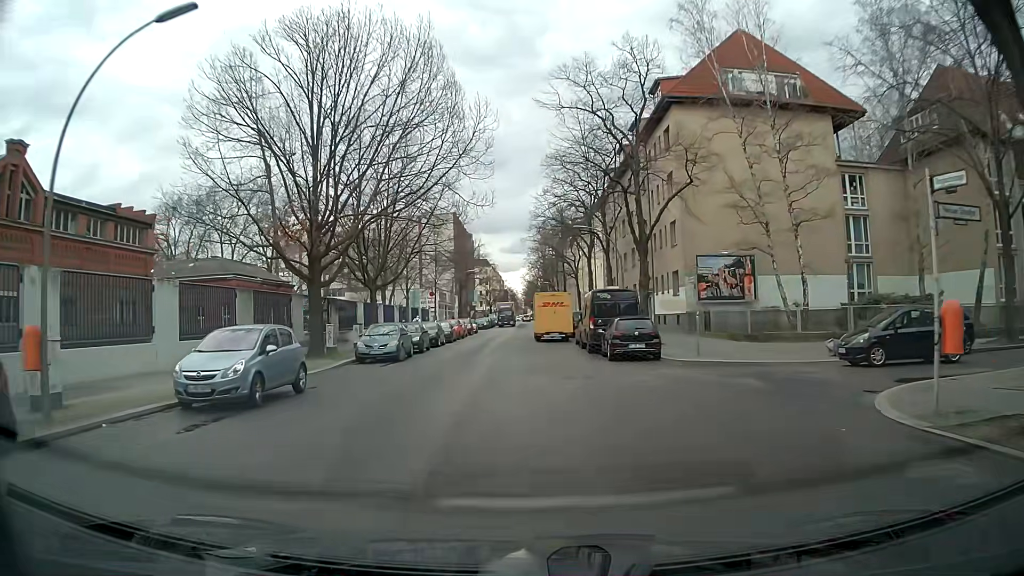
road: residential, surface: asphalt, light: Day
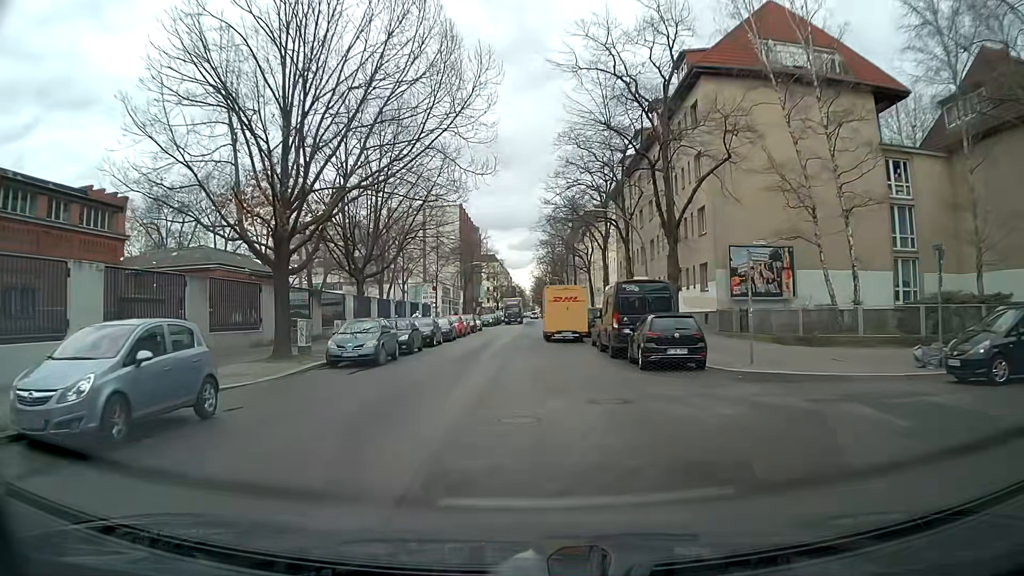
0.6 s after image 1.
(0.0, +4.8) m; 0°
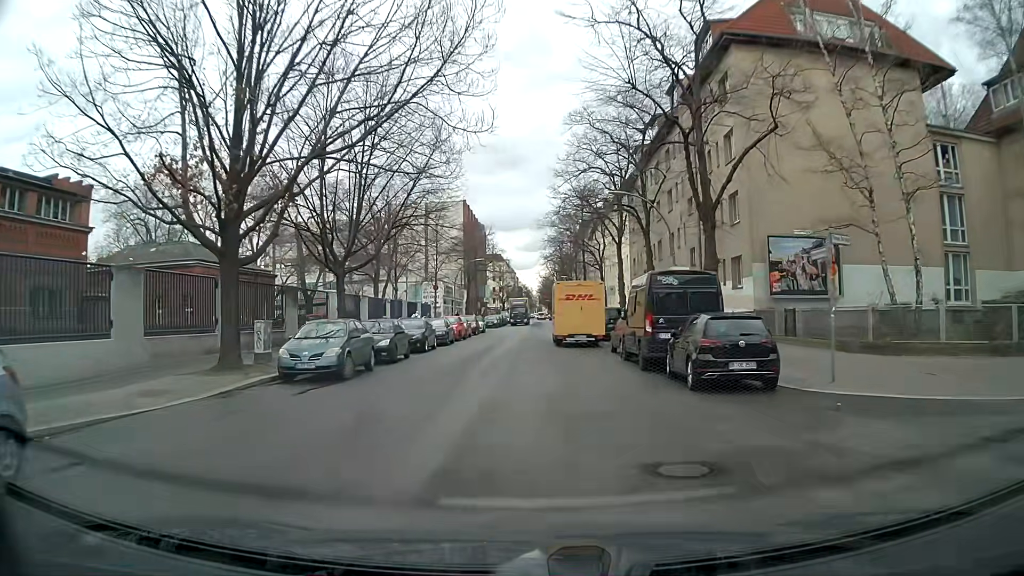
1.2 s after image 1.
(-0.1, +4.8) m; -2°
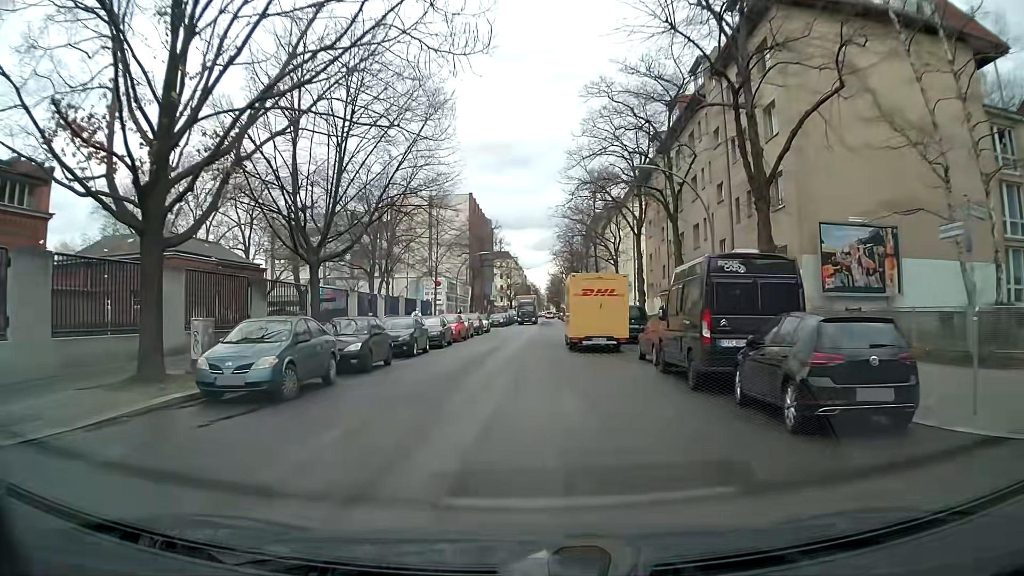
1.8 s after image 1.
(0.0, +4.7) m; 0°
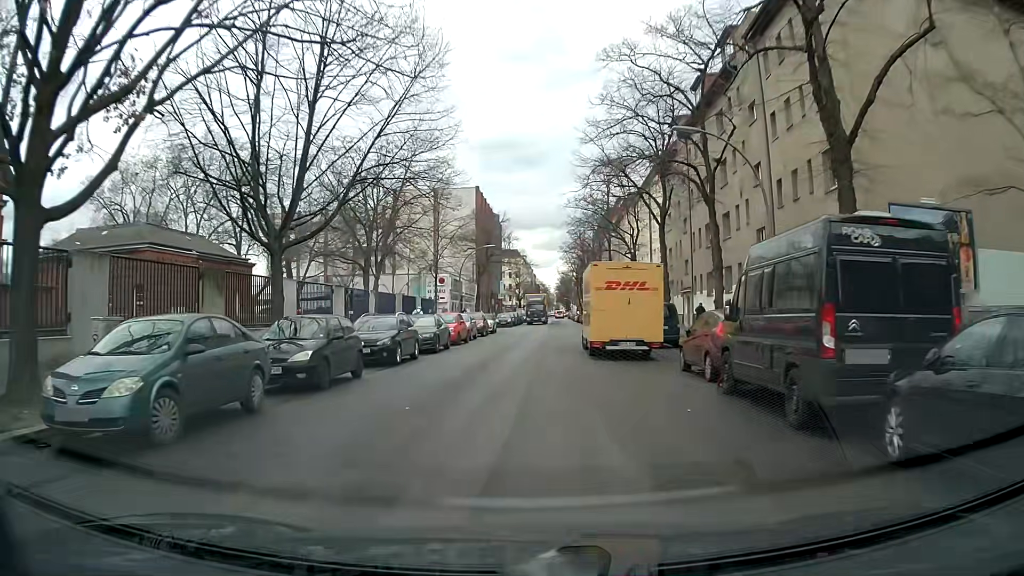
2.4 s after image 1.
(-0.1, +4.7) m; 0°
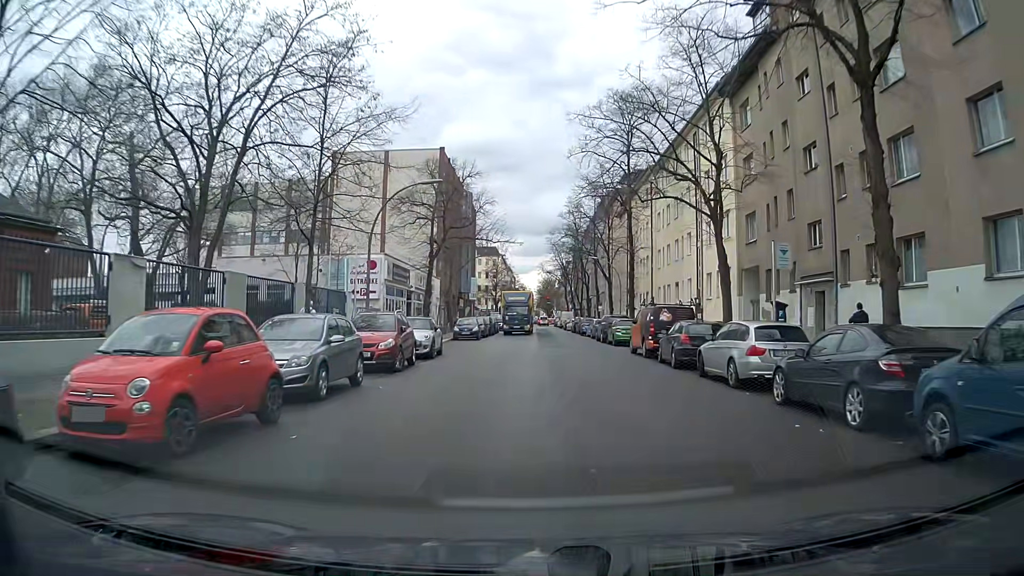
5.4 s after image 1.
(-0.4, +24.8) m; +1°
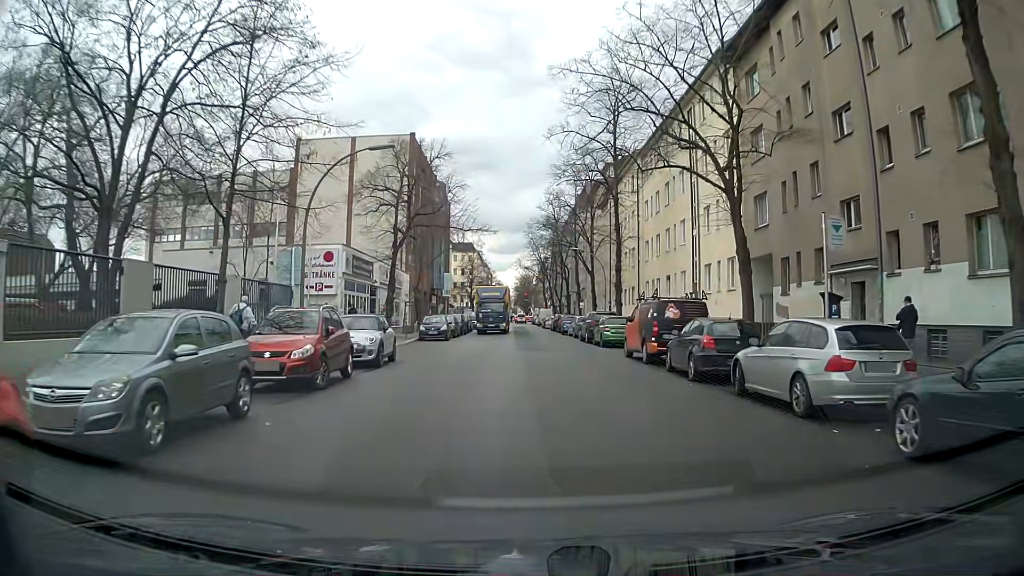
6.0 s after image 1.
(+0.1, +4.8) m; +2°
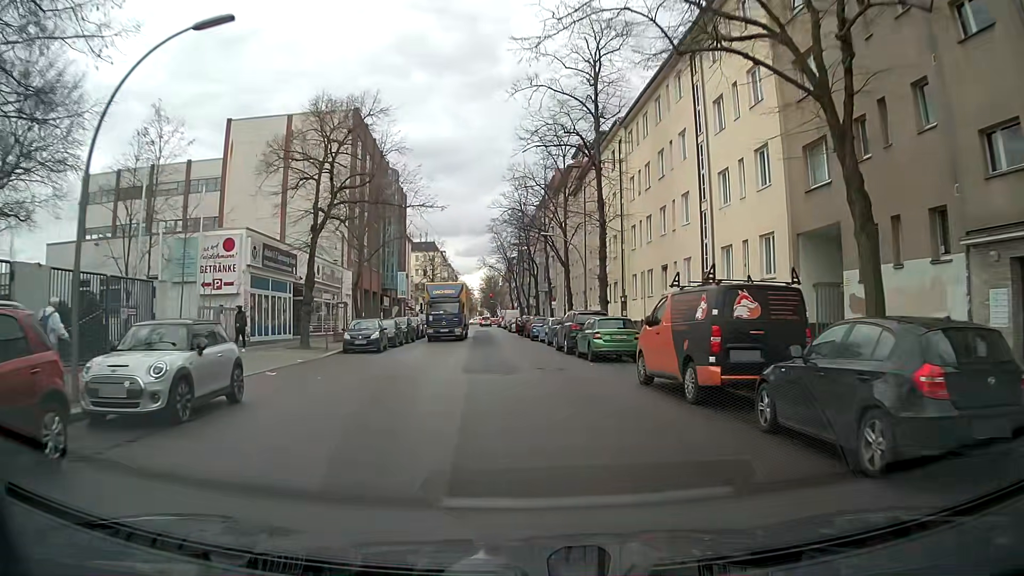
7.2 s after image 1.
(+0.3, +9.5) m; +5°
(0, +10) (-1, +20) (-2, +30) (-3, +40) (-4, +50) (-6, +60) (-7, +70) (-8, +80) (-9, +90) (-10, +99) m
